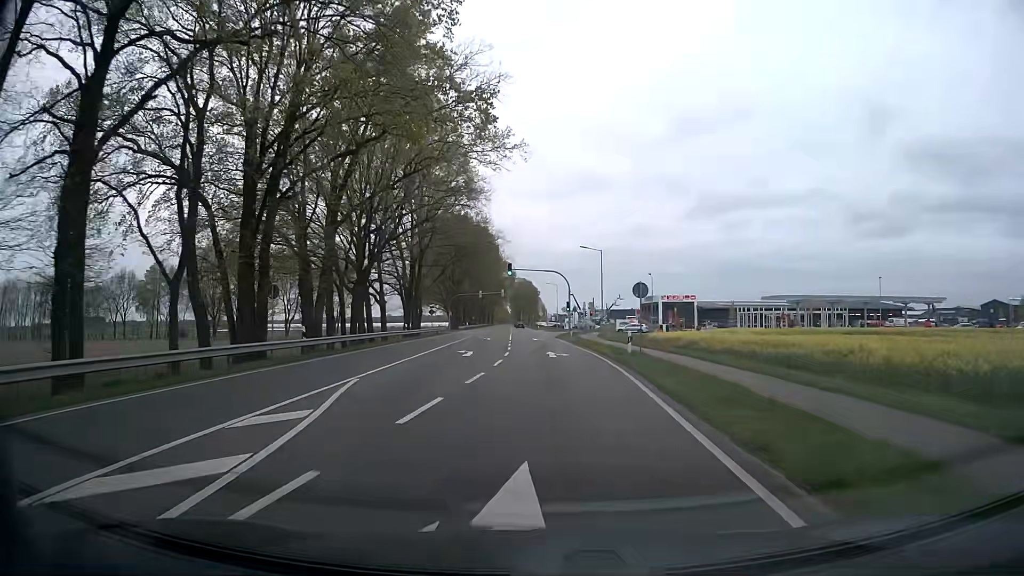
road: primary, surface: asphalt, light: Day
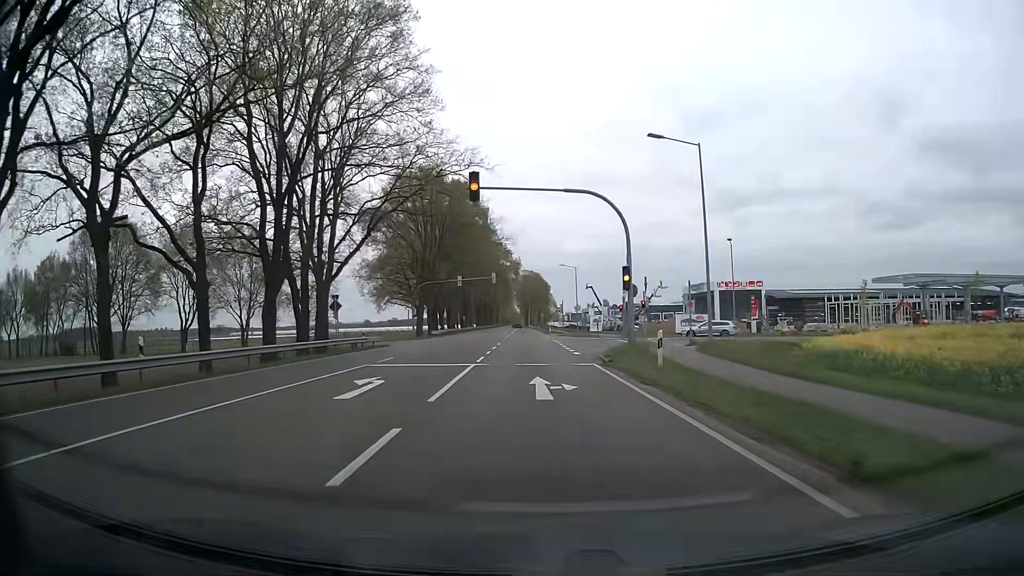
(0.0, +39.6) m; -1°
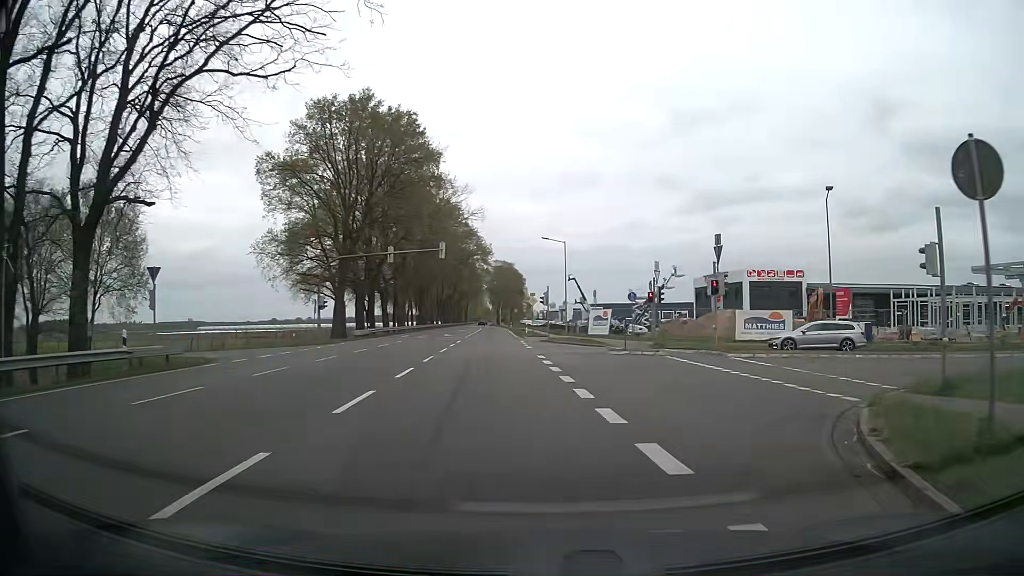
(0.0, +25.6) m; +2°
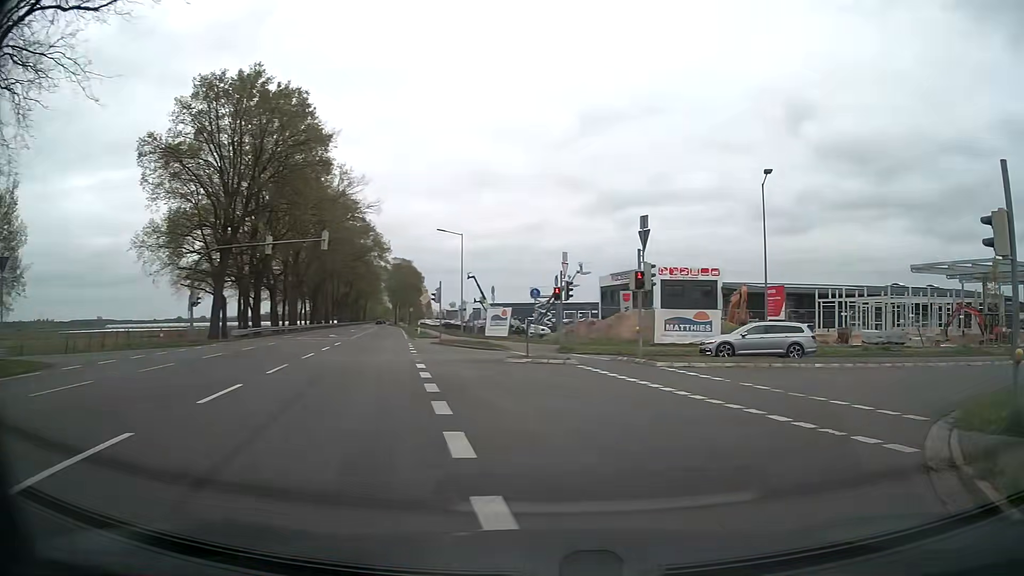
(+0.3, +5.1) m; +7°
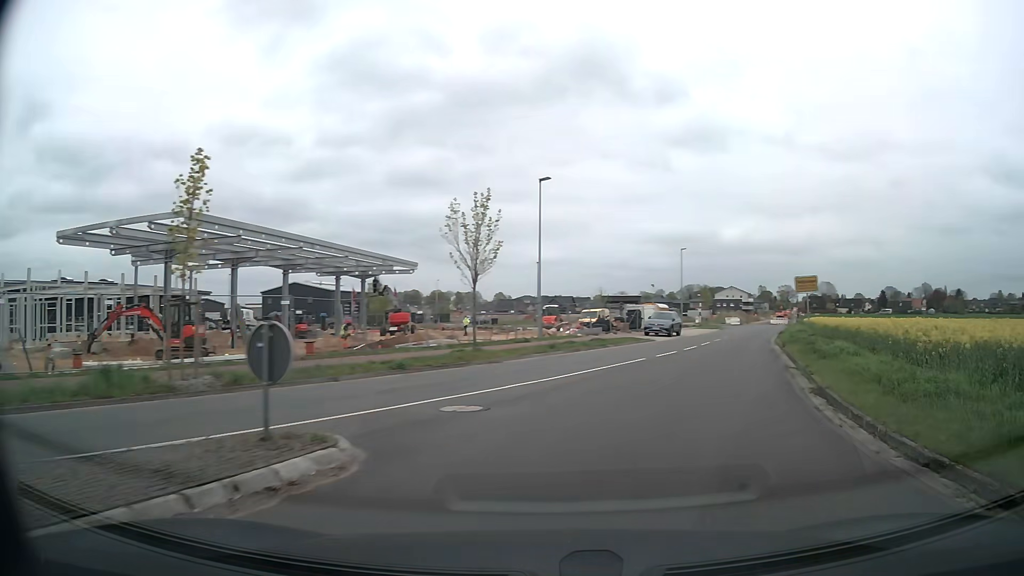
(+12.6, +17.7) m; +72°
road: residential
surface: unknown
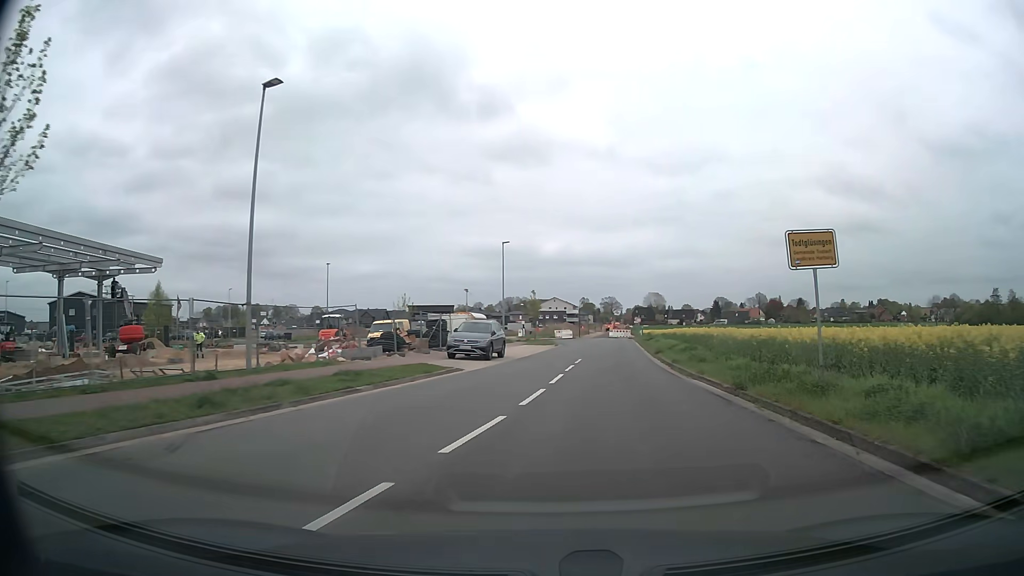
(+2.6, +16.5) m; +15°
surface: asphalt
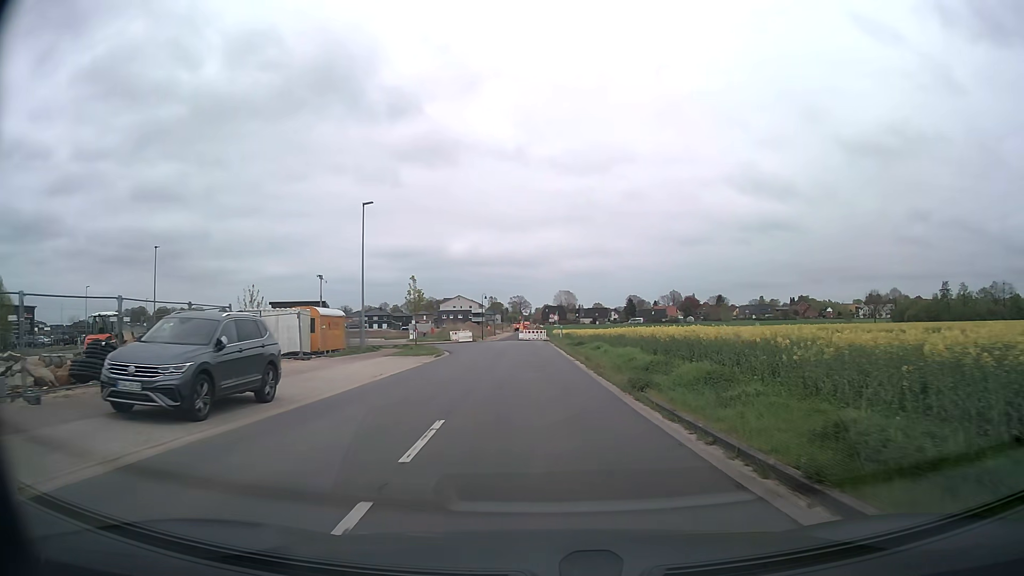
(+1.5, +18.7) m; +8°
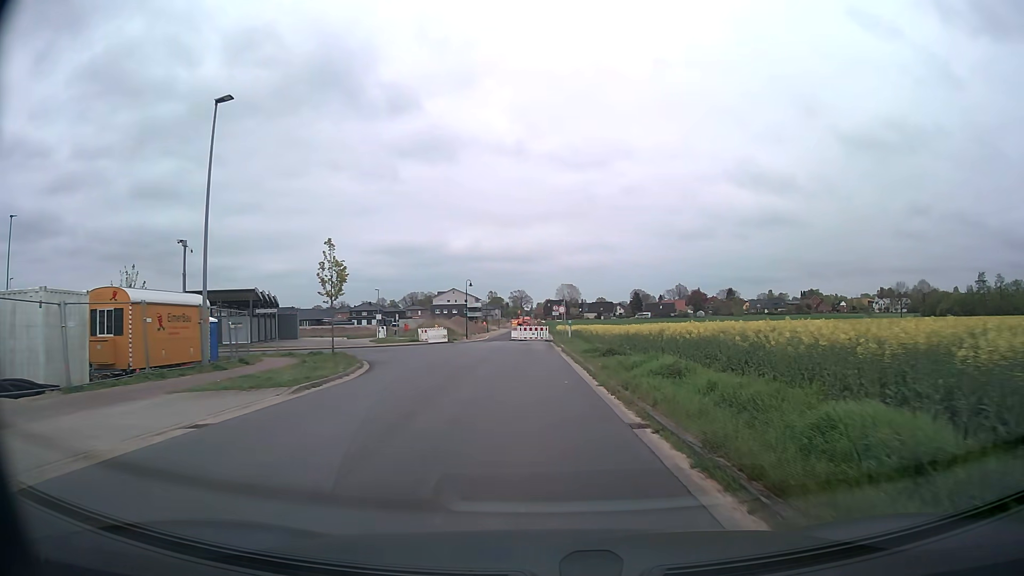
(+0.1, +18.8) m; 0°
